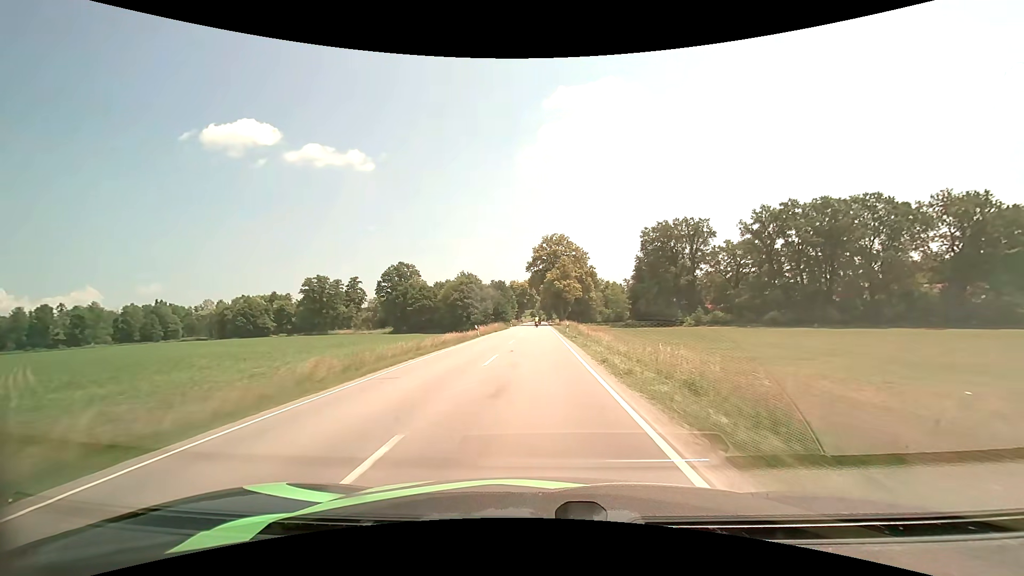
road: secondary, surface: asphalt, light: Day
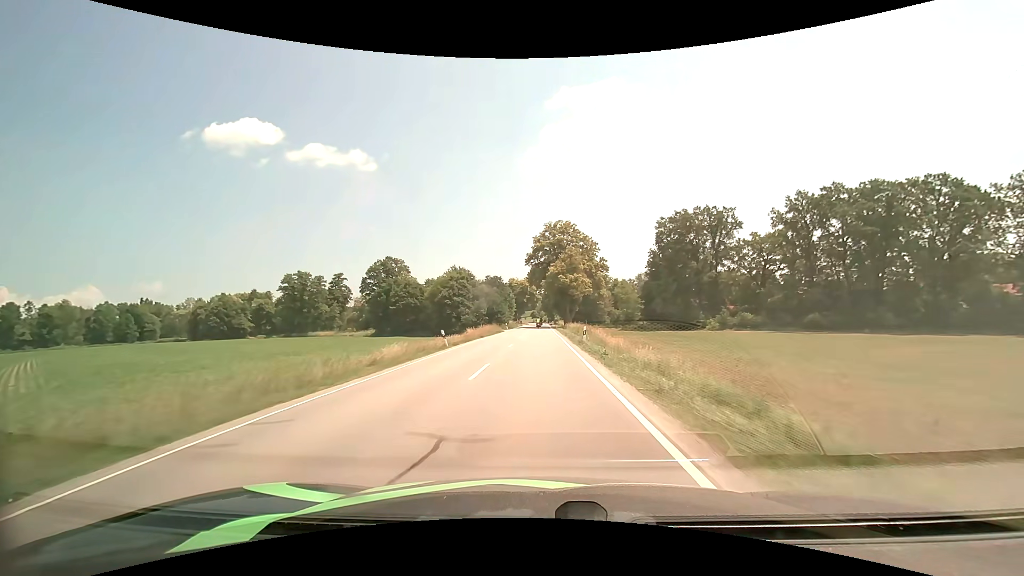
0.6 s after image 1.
(0.0, +14.8) m; 0°
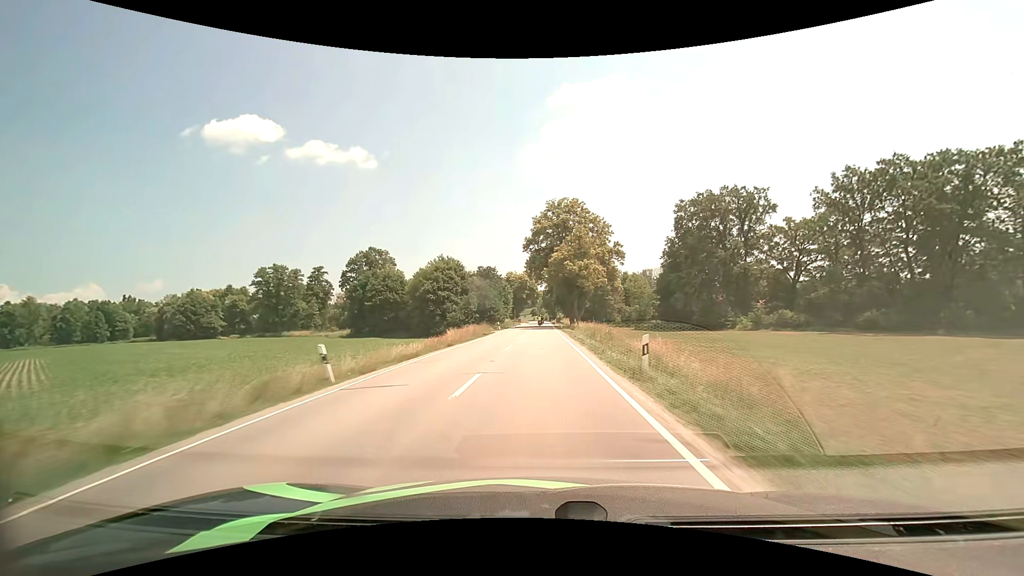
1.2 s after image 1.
(0.0, +15.0) m; 0°
(0, +10) (0, +20) (0, +30) (0, +40) (0, +50) (0, +60) (0, +70) (0, +80) (0, +90) (+1, +100) m
